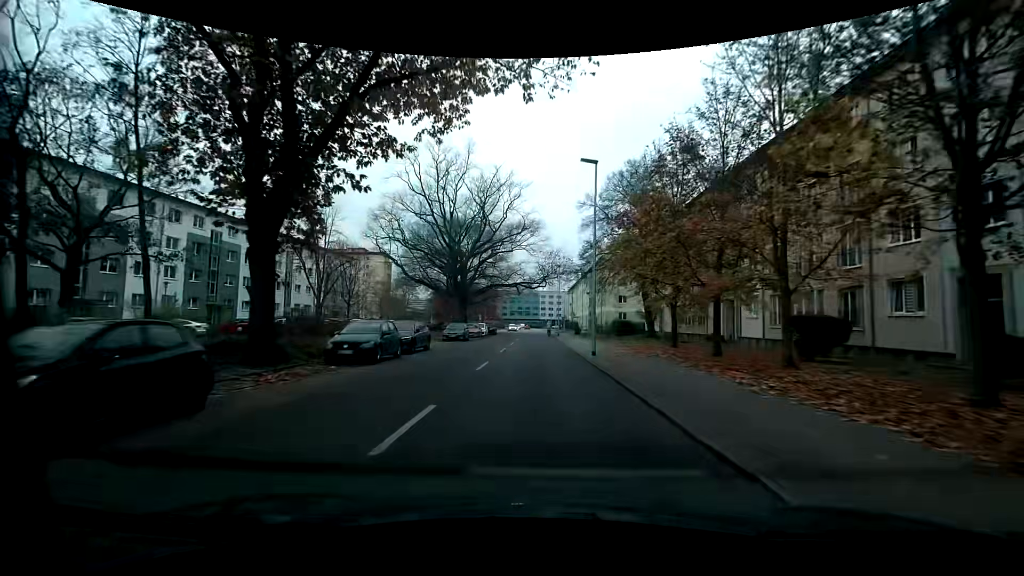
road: tertiary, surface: asphalt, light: Day
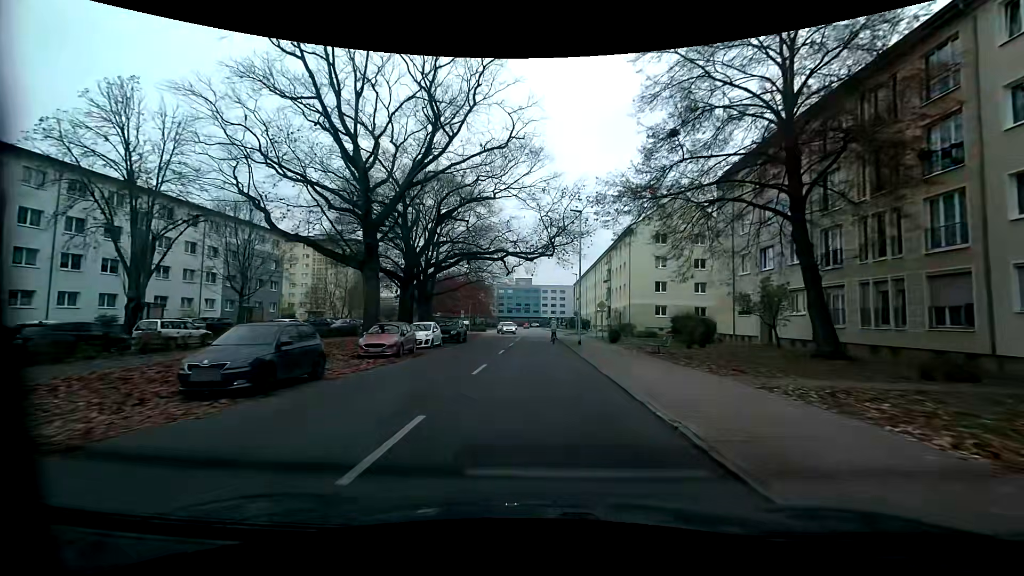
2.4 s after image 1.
(-0.3, +27.8) m; 0°
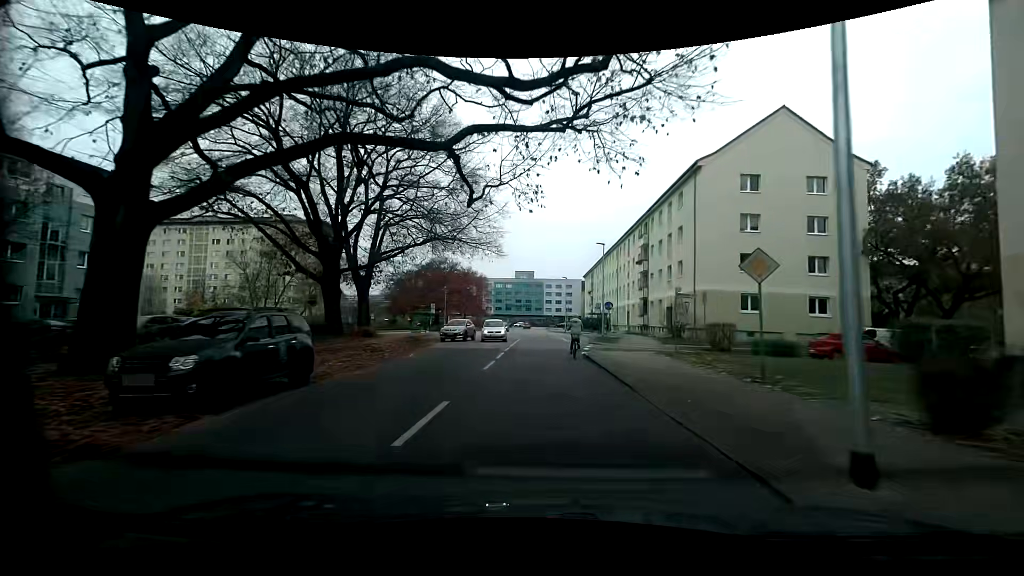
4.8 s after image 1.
(-0.4, +25.6) m; -2°
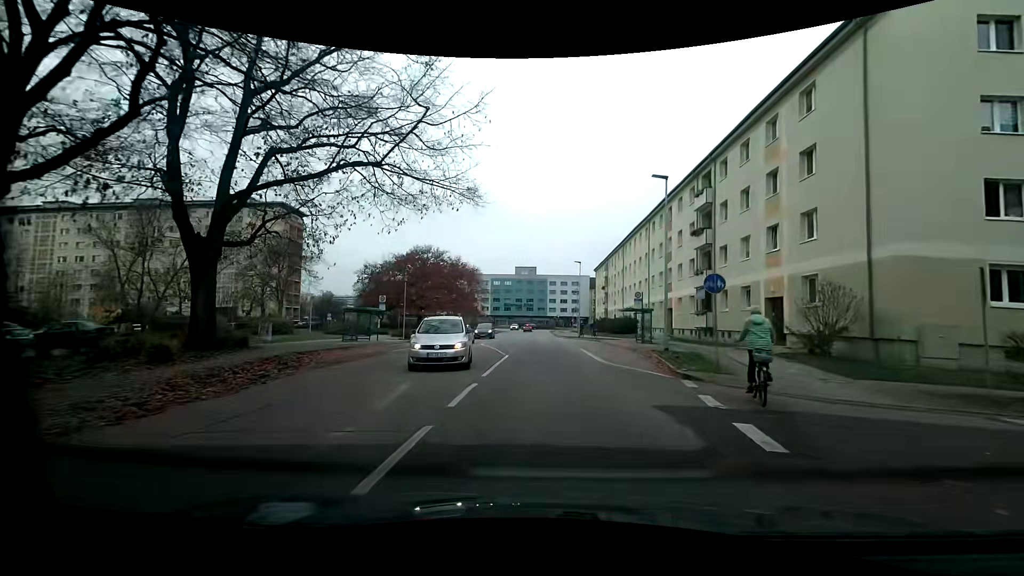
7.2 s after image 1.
(+0.3, +19.7) m; +1°
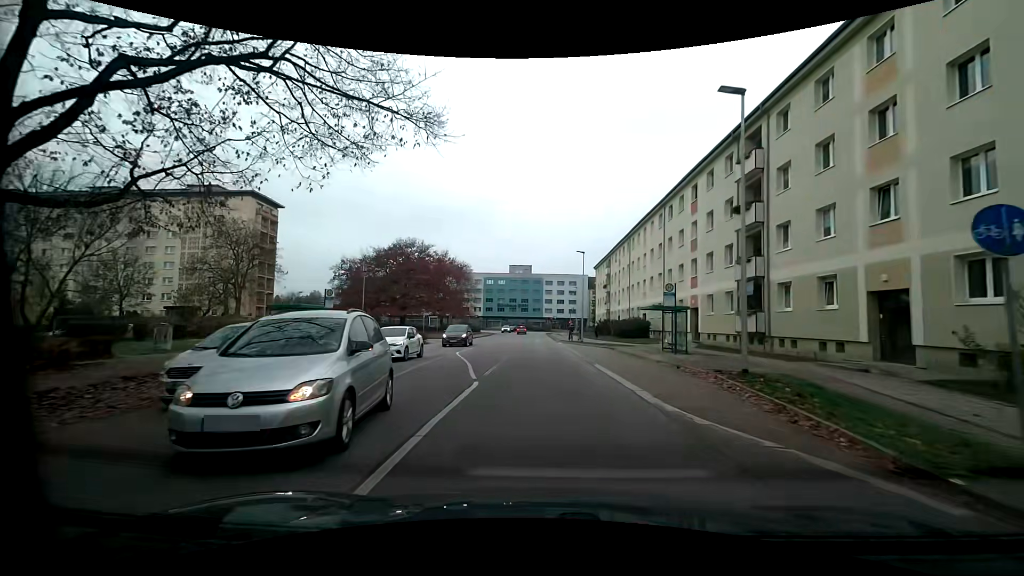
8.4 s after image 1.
(0.0, +9.3) m; +1°
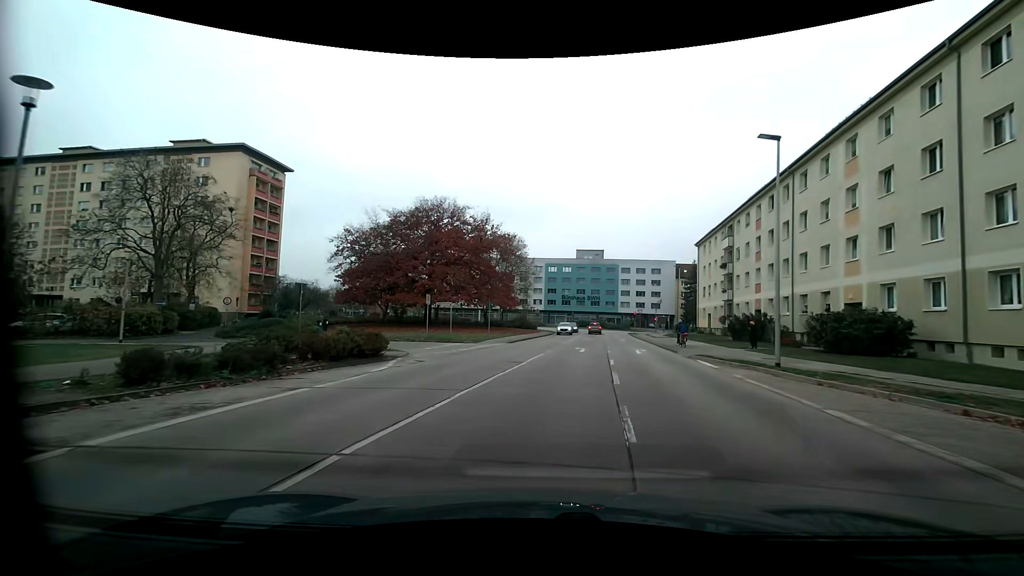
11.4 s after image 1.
(-1.7, +26.4) m; -6°
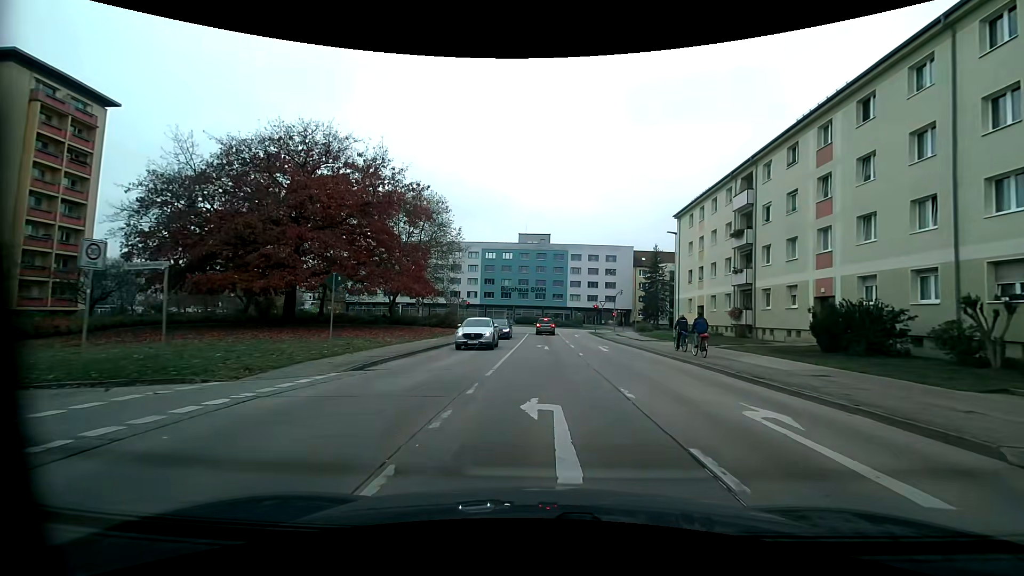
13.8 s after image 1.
(+0.7, +21.3) m; +5°
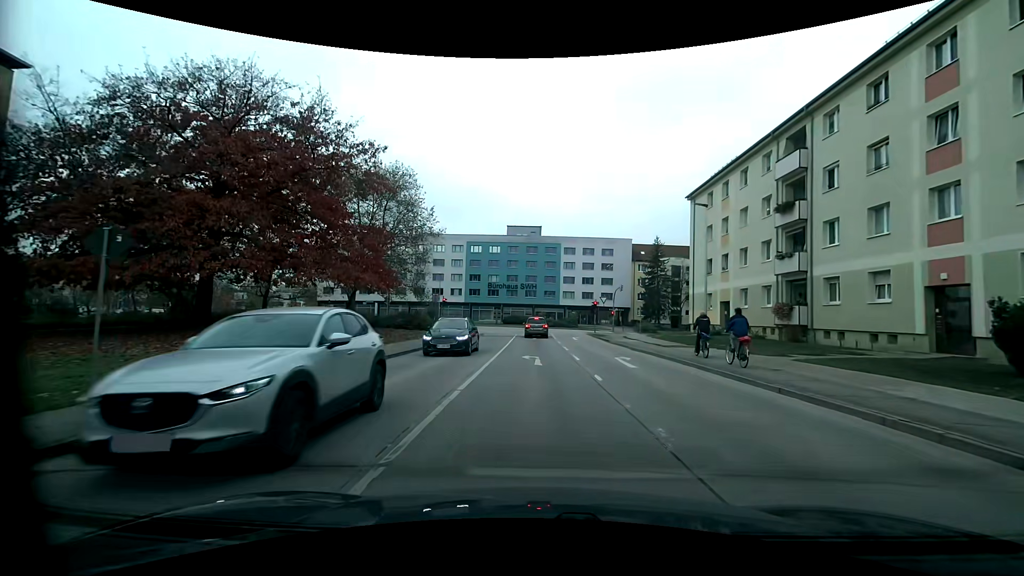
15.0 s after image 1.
(+0.1, +9.0) m; +1°
(0, +10) (0, +20) (0, +30) (-1, +40) (-1, +50) (-1, +60) (-6, +69) (-14, +74) (-24, +75) (-34, +75) m
